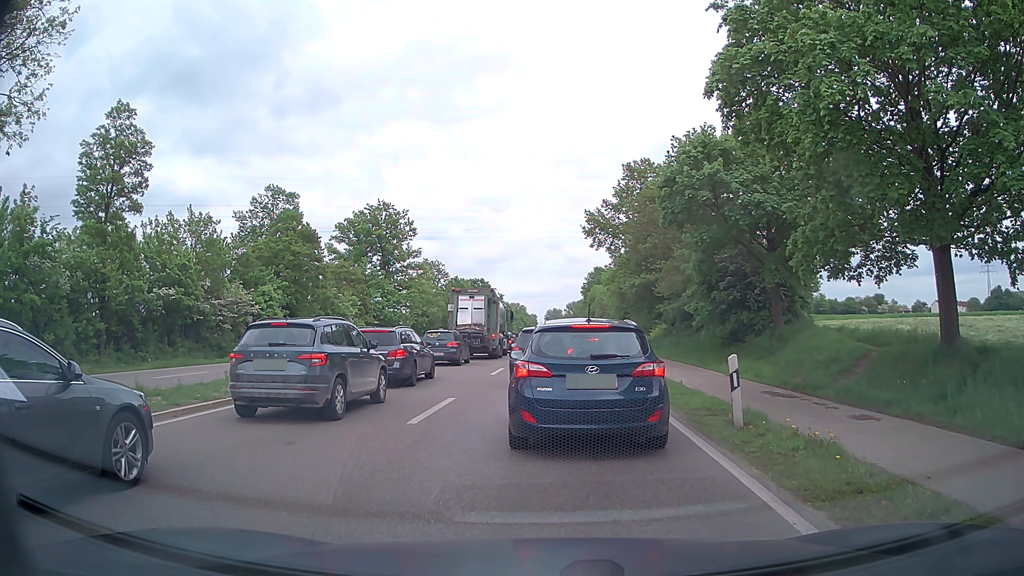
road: primary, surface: asphalt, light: Day
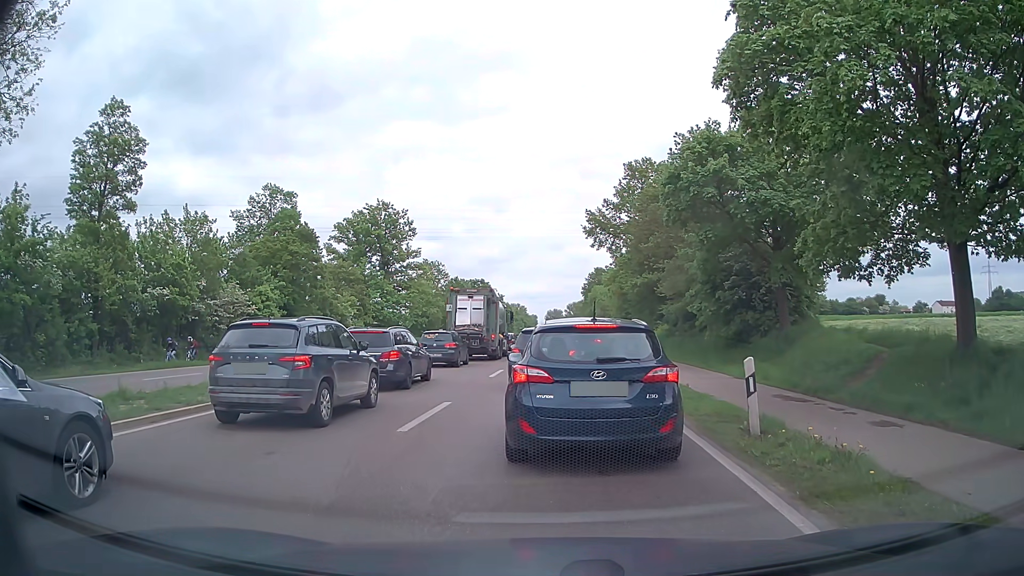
(0.0, +0.7) m; 0°
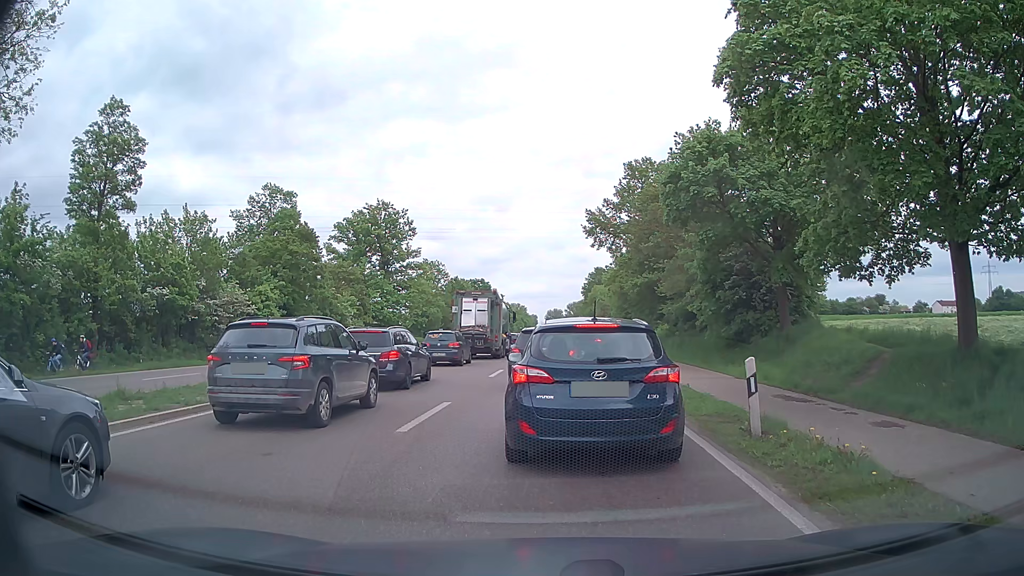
(0.0, +0.1) m; 0°
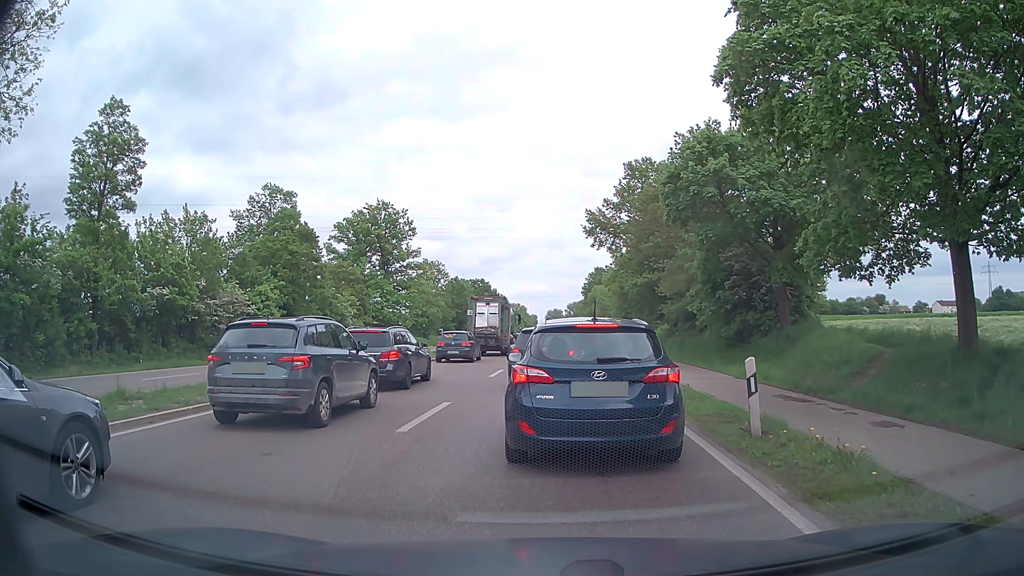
(0.0, 0.0) m; 0°
